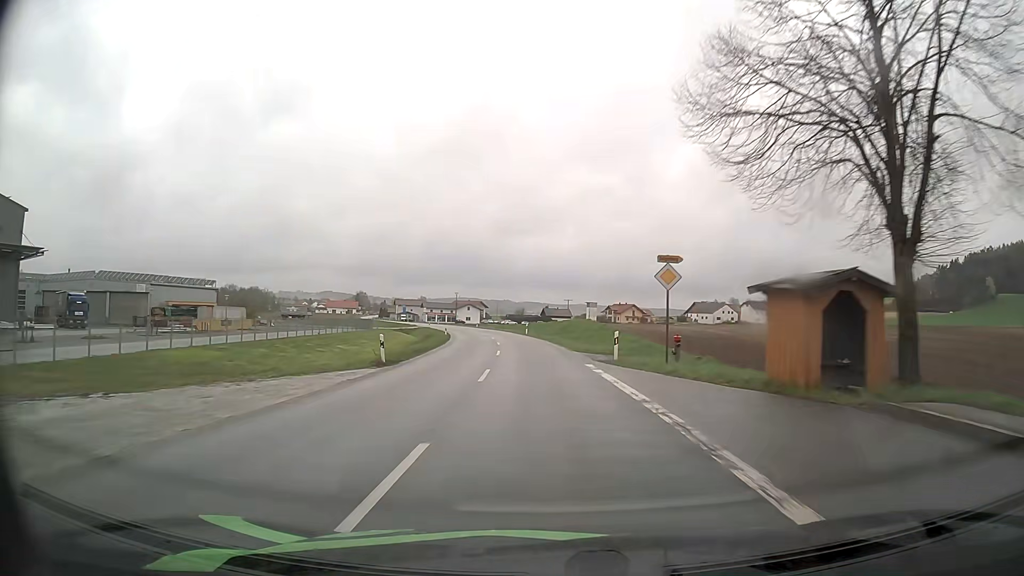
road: secondary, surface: asphalt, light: Day
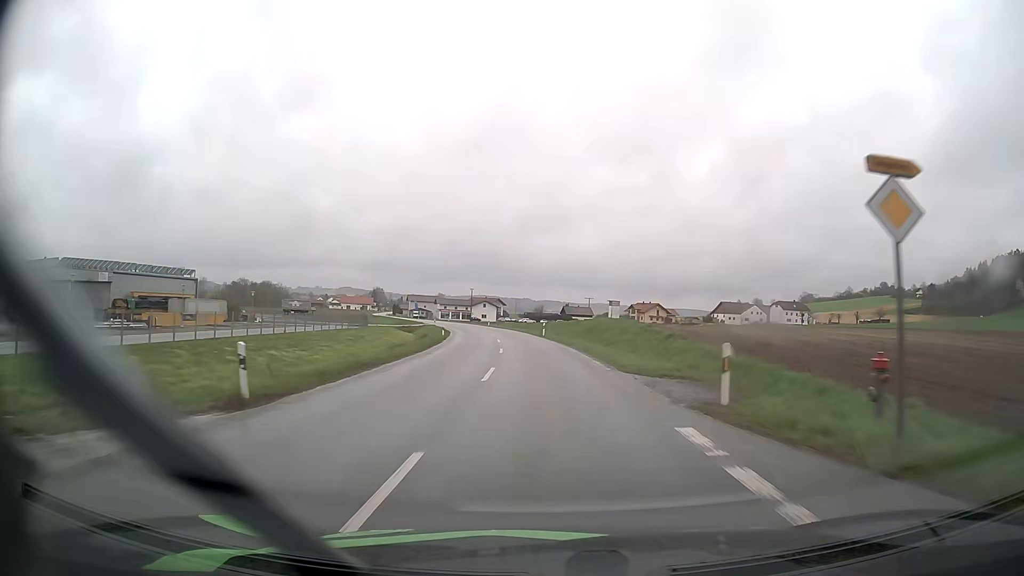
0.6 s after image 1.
(-0.2, +12.6) m; -2°
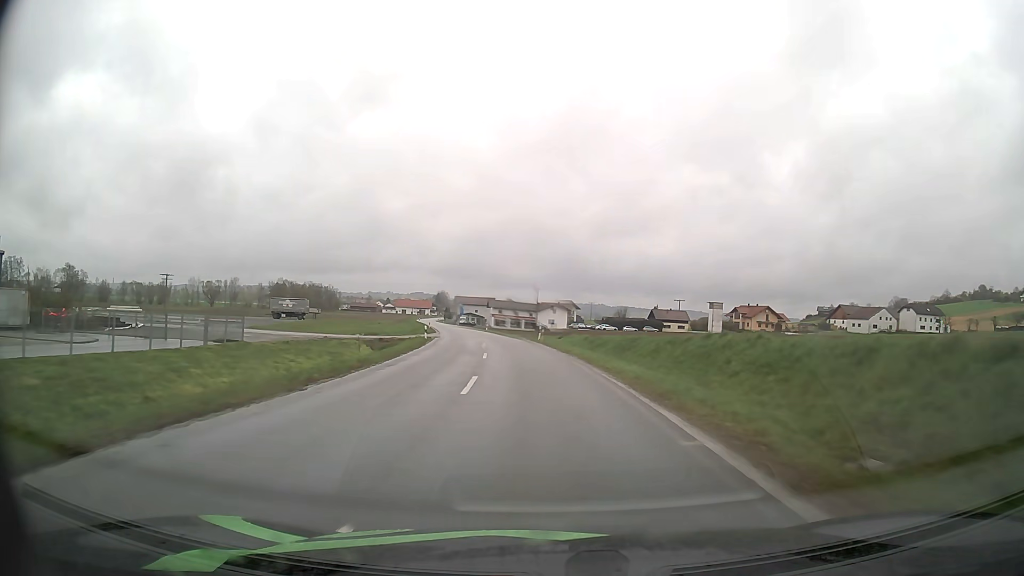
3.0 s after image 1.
(-2.7, +50.8) m; -6°
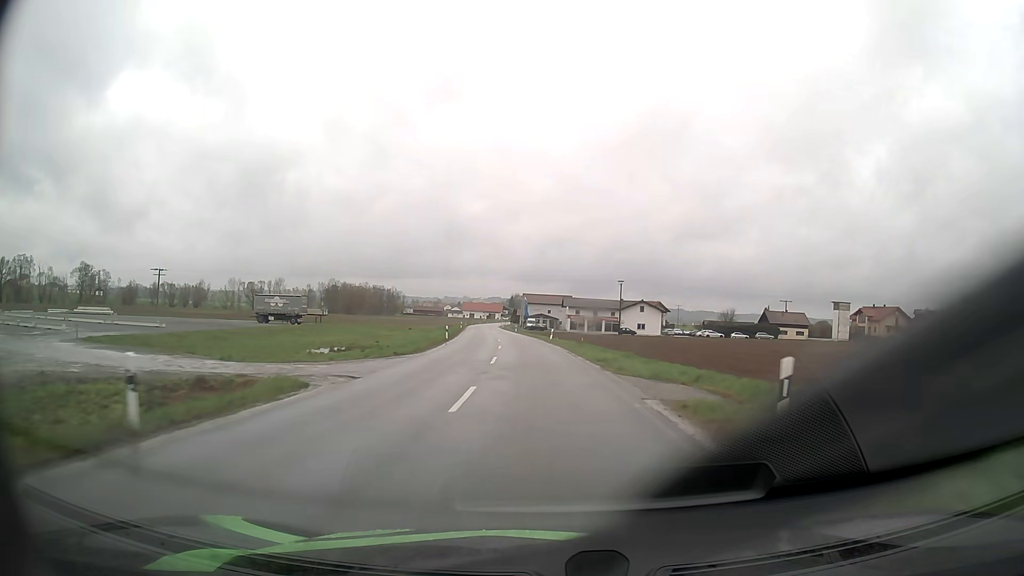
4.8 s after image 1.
(-2.1, +38.7) m; -7°
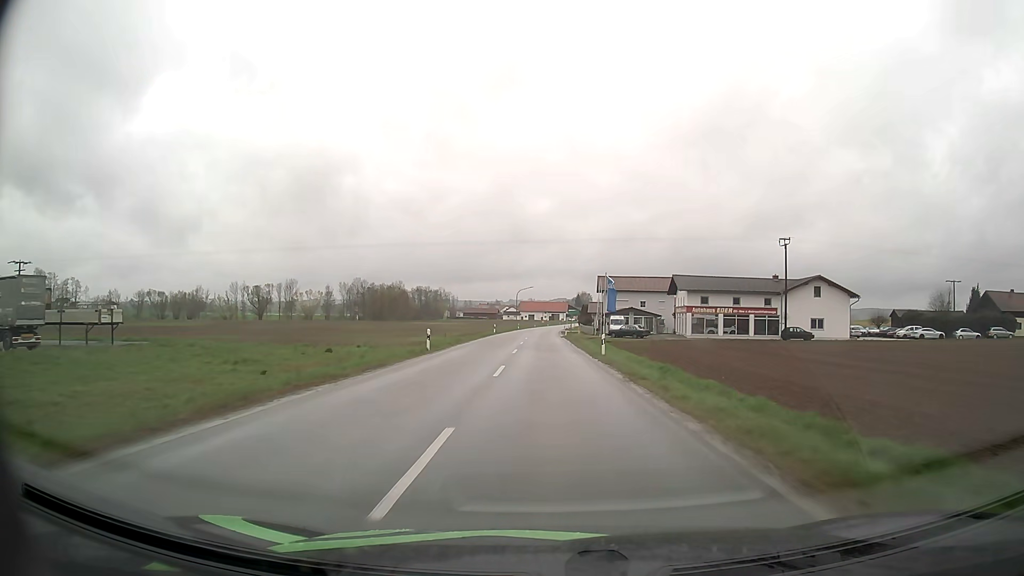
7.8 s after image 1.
(-4.0, +65.4) m; -6°
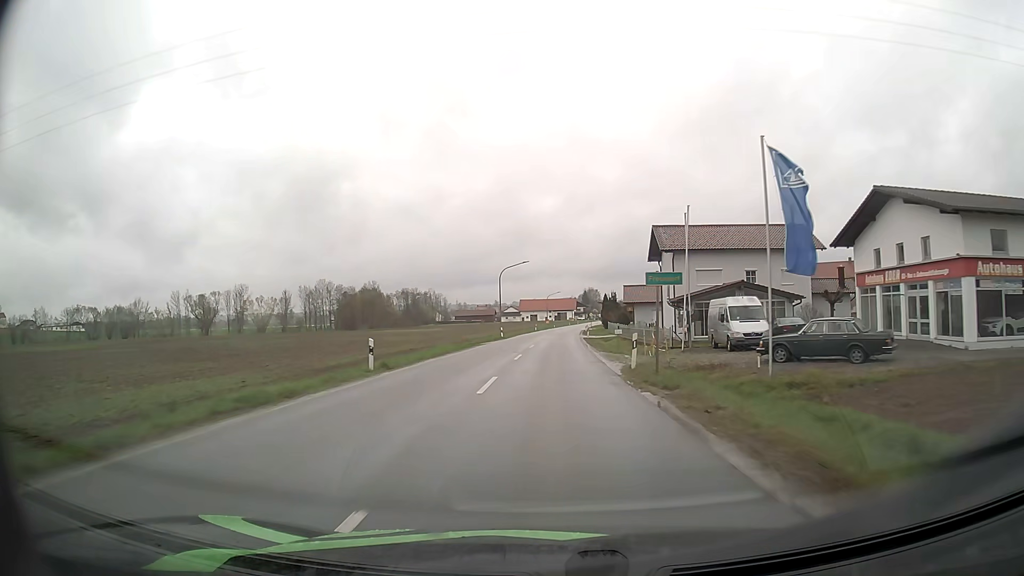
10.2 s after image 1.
(-0.5, +51.9) m; -1°
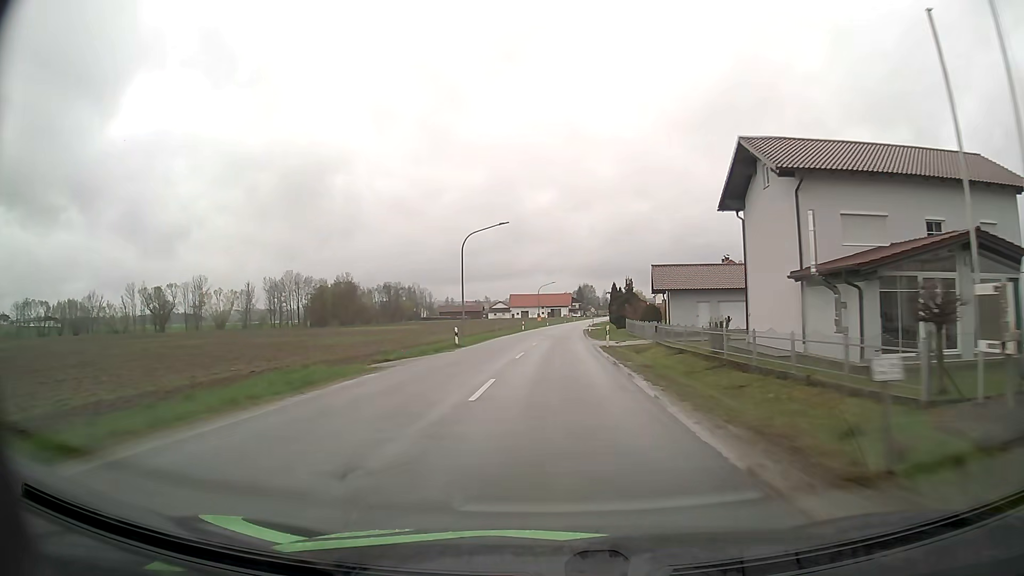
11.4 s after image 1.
(+0.1, +25.6) m; +1°
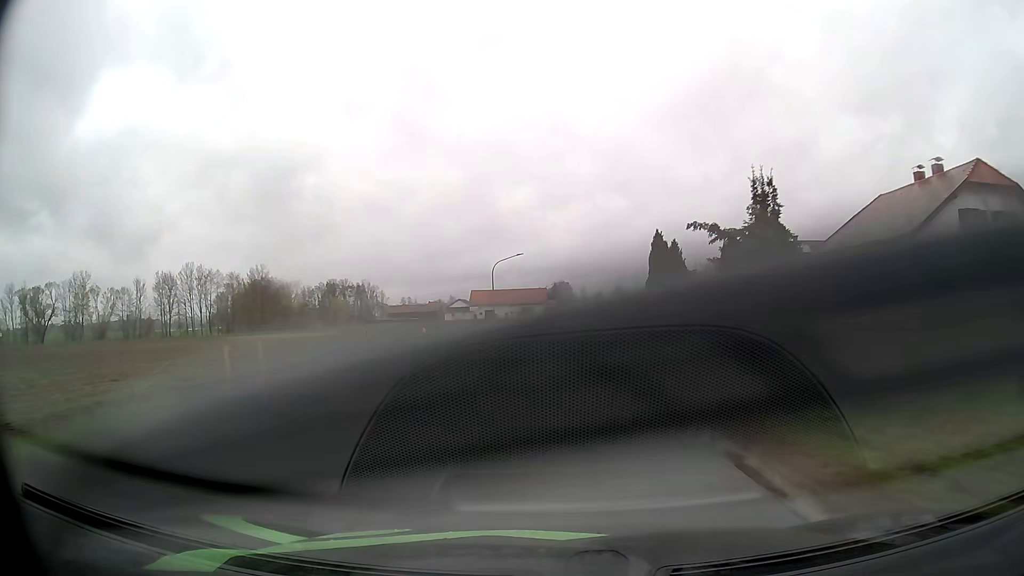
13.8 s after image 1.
(+0.9, +50.5) m; +2°
(0, +10) (0, +20) (0, +30) (0, +40) (+1, +50) (+1, +60) (+1, +70) (+2, +80) (+2, +90) (+3, +100) m
